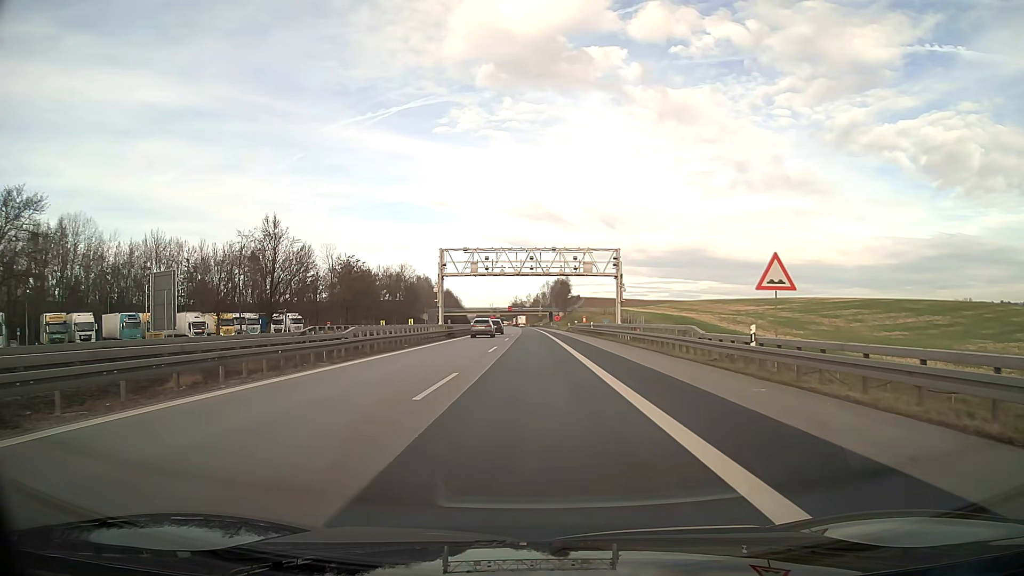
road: motorway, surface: asphalt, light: Day
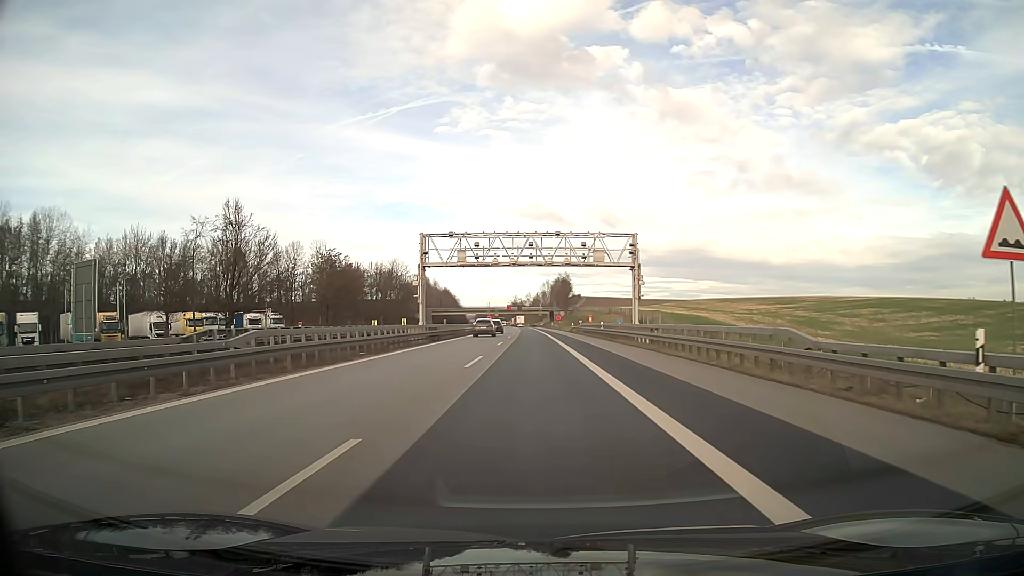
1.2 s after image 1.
(0.0, +10.0) m; 0°
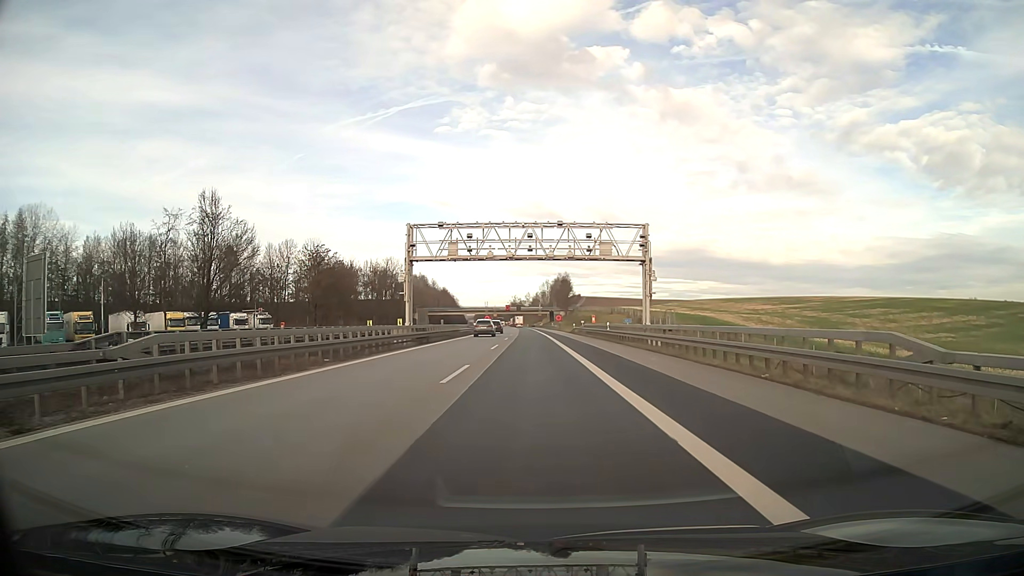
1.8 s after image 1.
(0.0, +5.0) m; 0°
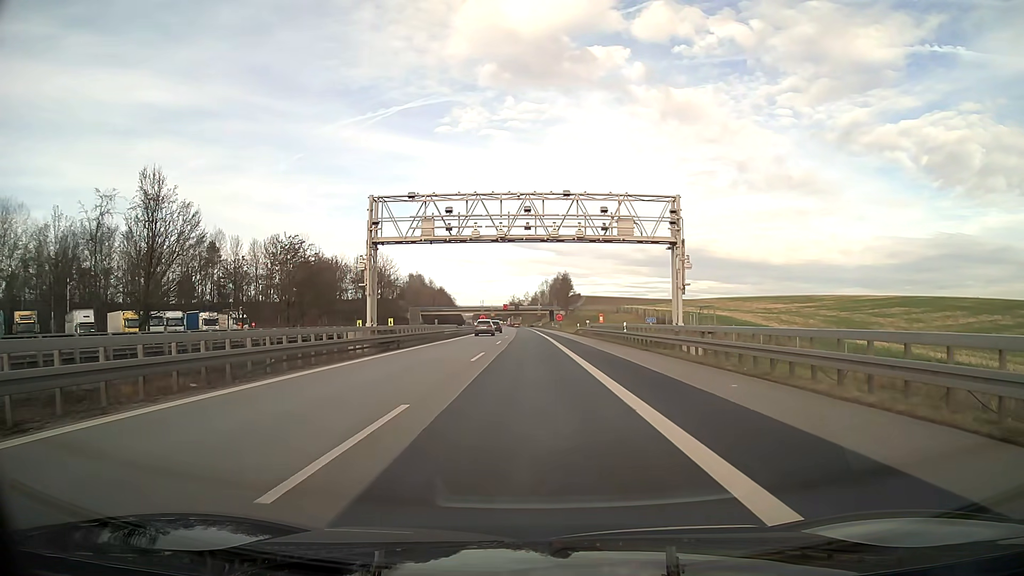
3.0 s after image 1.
(0.0, +10.0) m; 0°
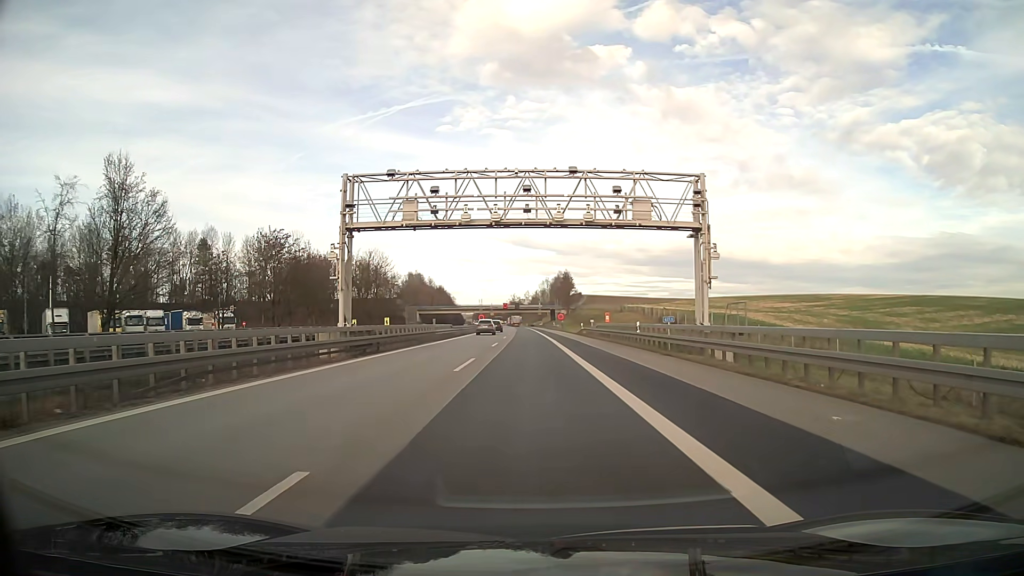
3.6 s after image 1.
(0.0, +5.0) m; 0°
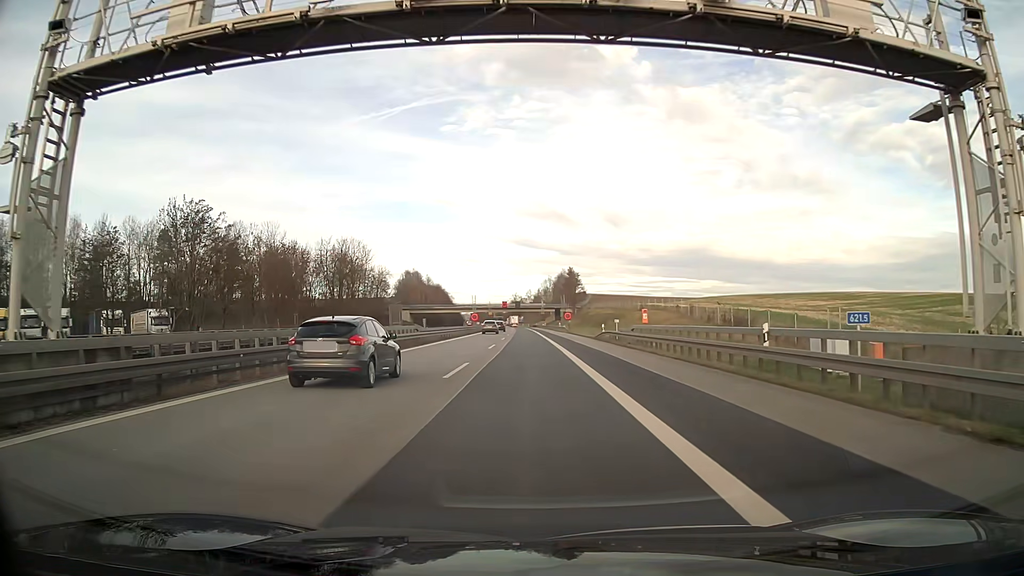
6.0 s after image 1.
(0.0, +19.9) m; 0°
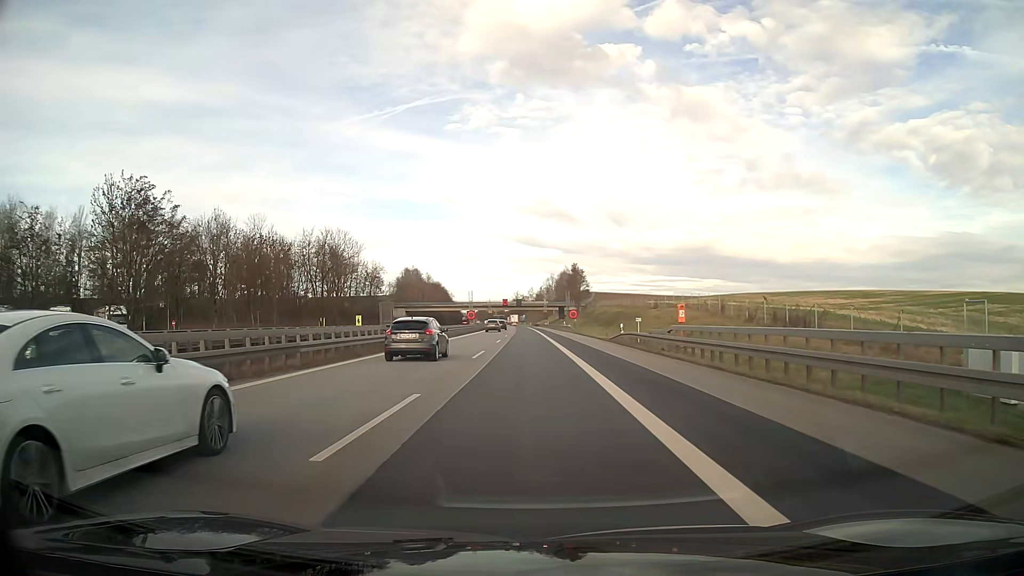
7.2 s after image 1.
(0.0, +9.9) m; 0°
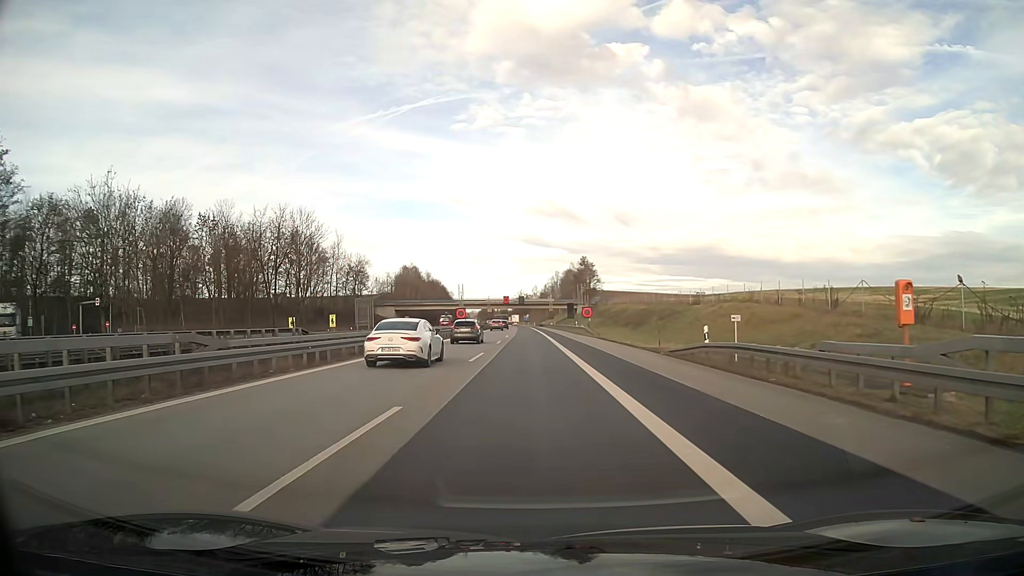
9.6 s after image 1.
(-0.1, +20.0) m; 0°
(0, +10) (0, +20) (0, +30) (0, +40) (0, +50) (0, +60) (-1, +70) (-1, +80) (-1, +90) (-1, +100) m
